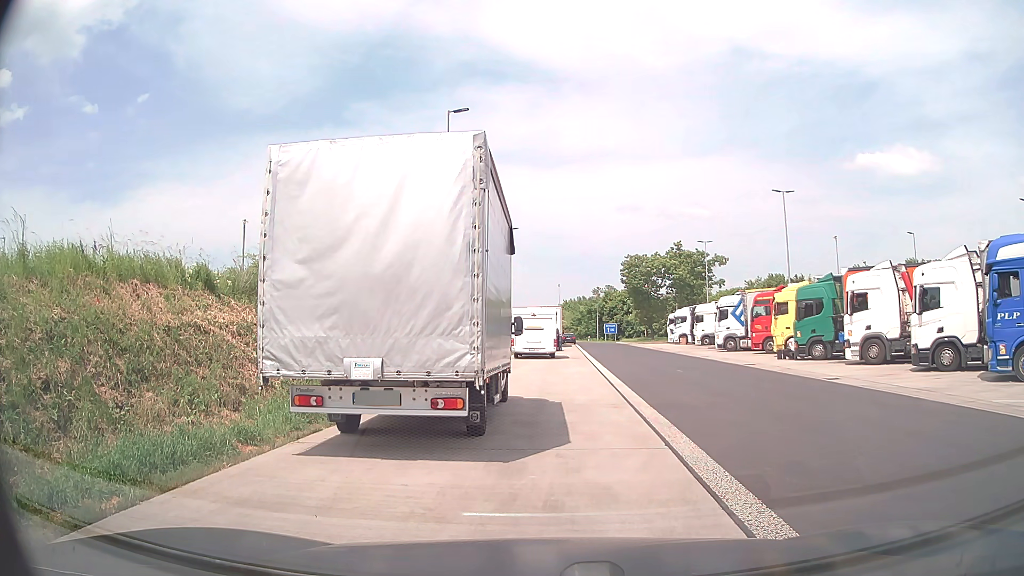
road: service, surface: asphalt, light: Day
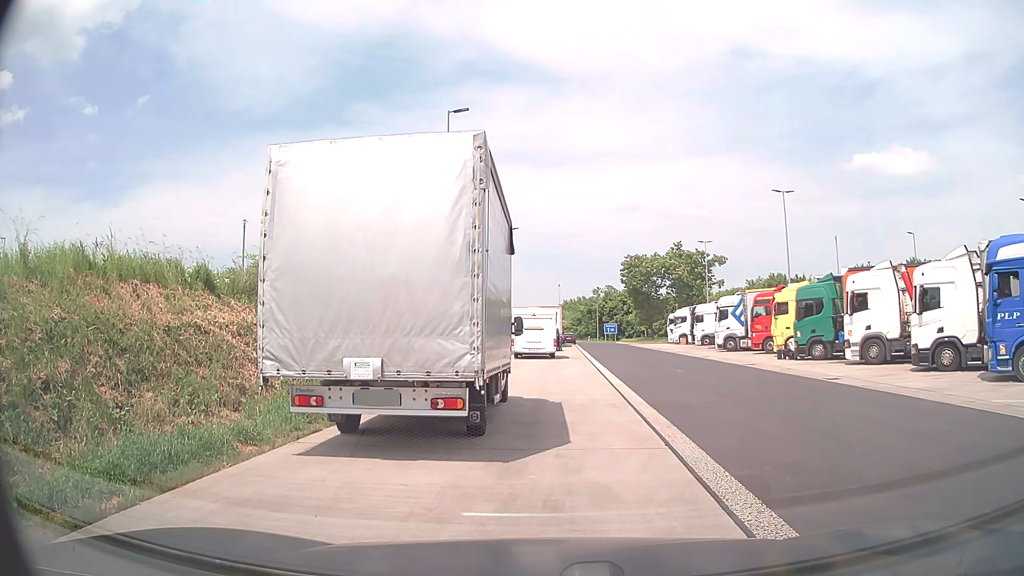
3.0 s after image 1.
(0.0, 0.0) m; 0°
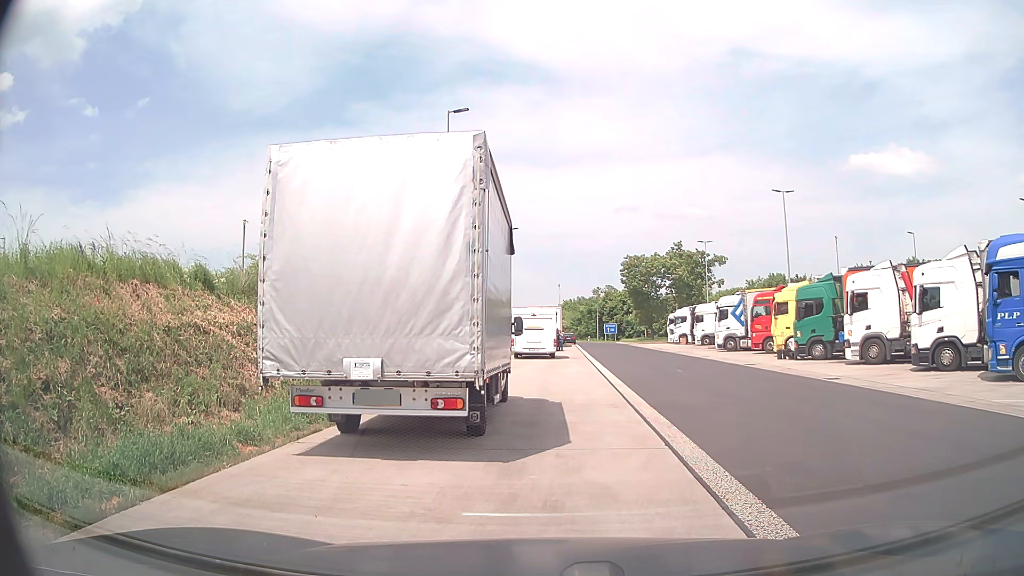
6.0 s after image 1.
(0.0, 0.0) m; 0°
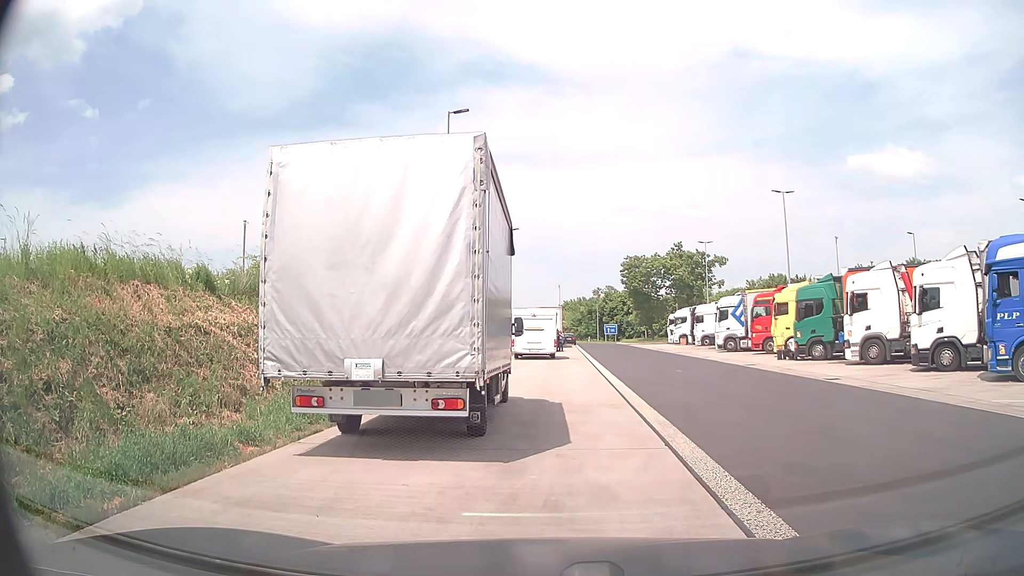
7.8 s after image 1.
(0.0, 0.0) m; 0°
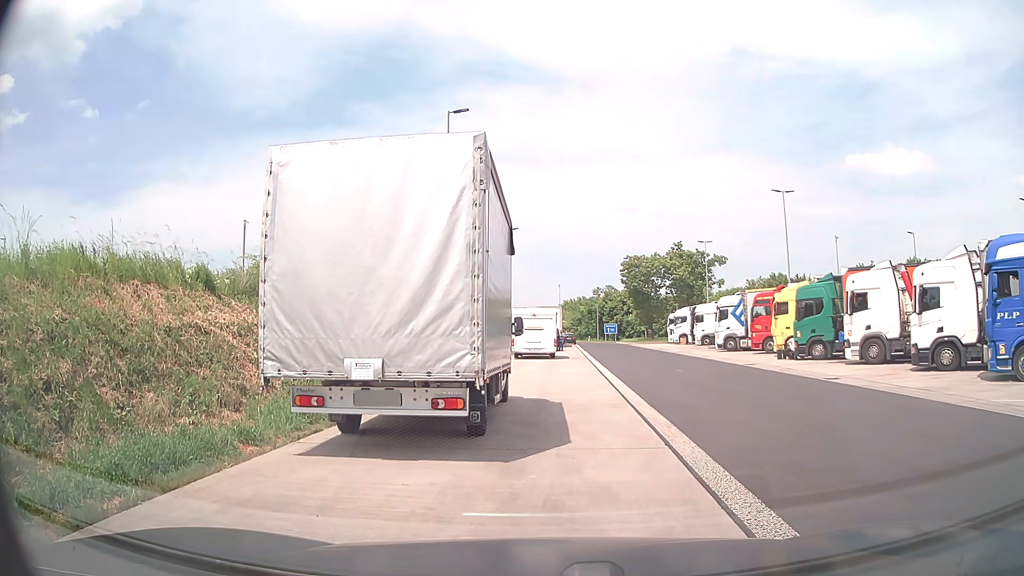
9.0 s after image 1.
(0.0, 0.0) m; 0°
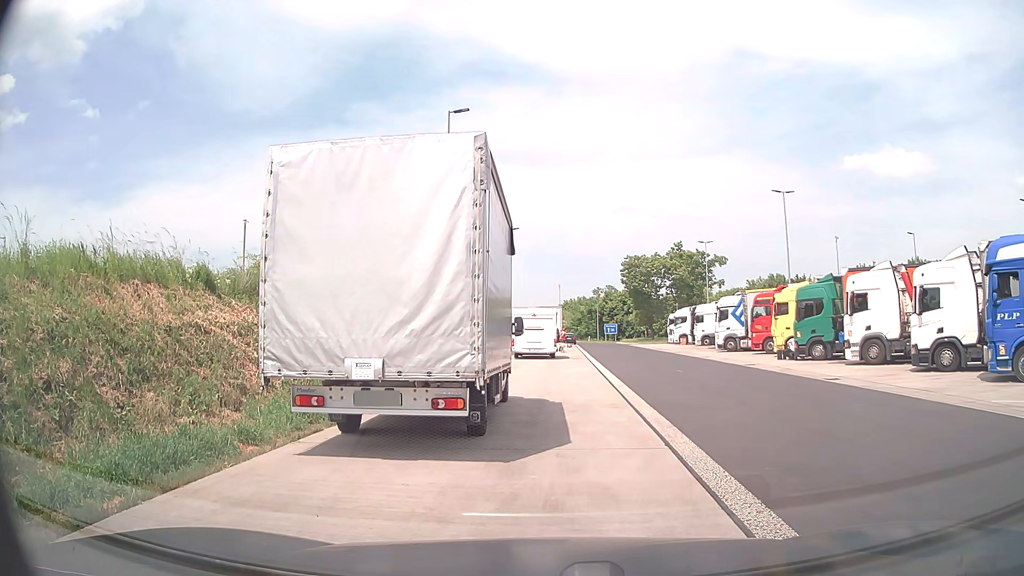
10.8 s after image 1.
(0.0, +0.1) m; 0°
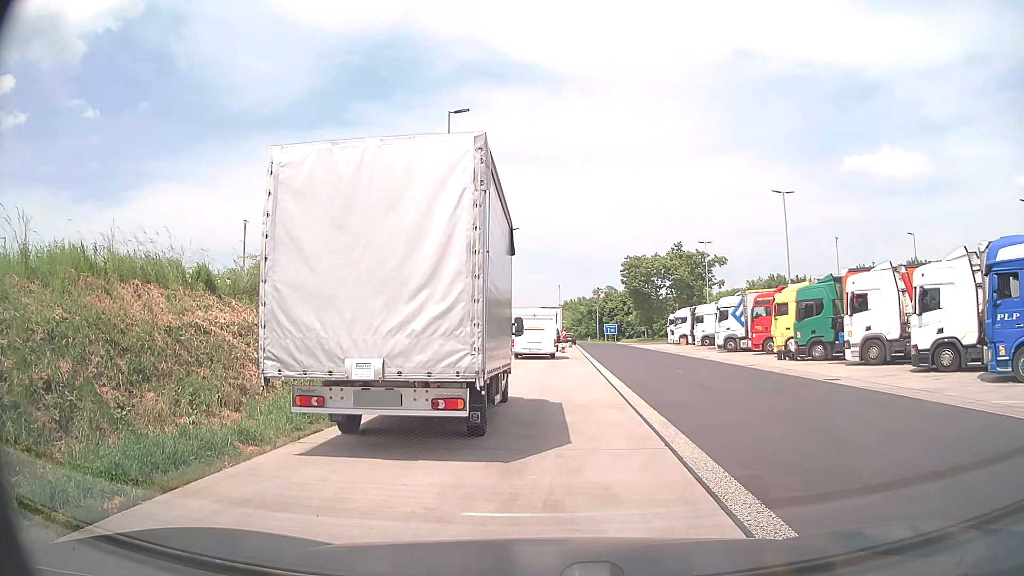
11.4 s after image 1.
(0.0, 0.0) m; 0°
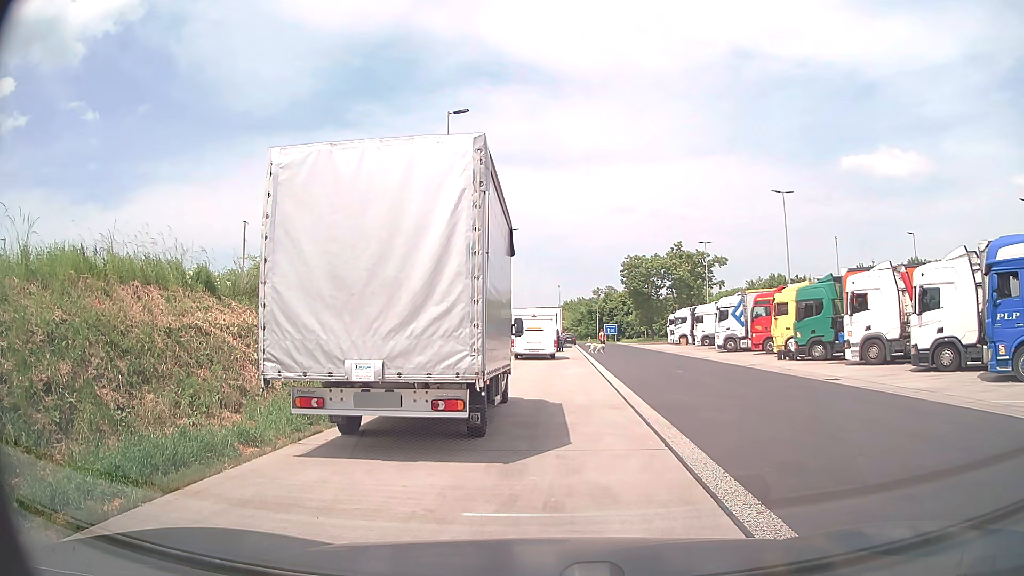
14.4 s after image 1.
(0.0, +0.1) m; 0°
